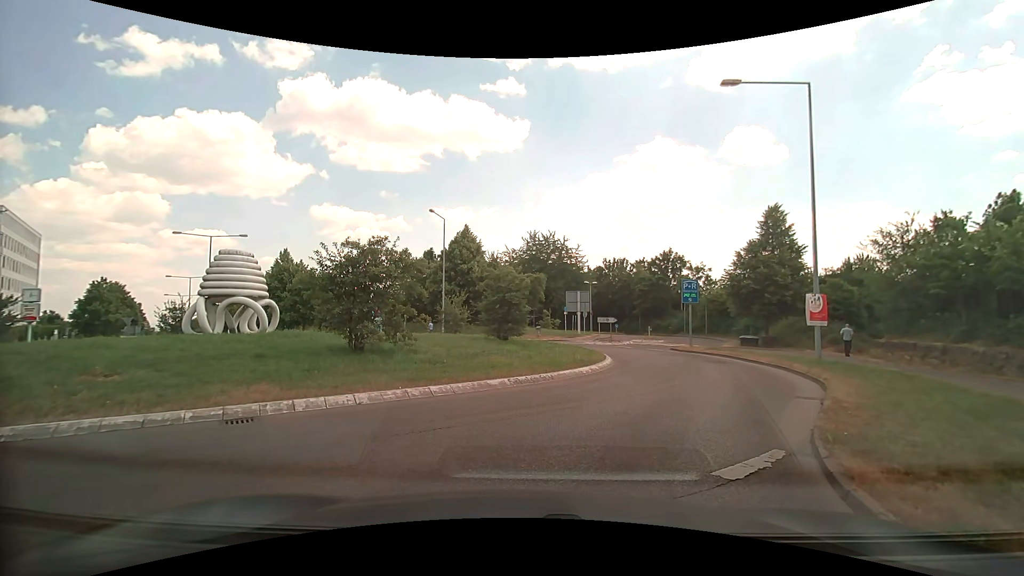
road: tertiary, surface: asphalt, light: Day
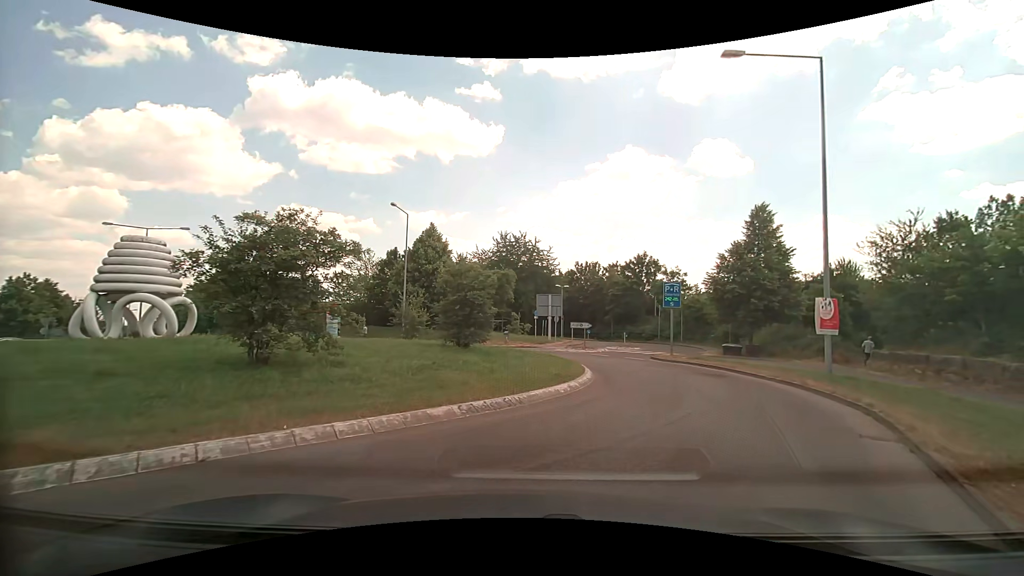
(0.0, +3.5) m; +3°
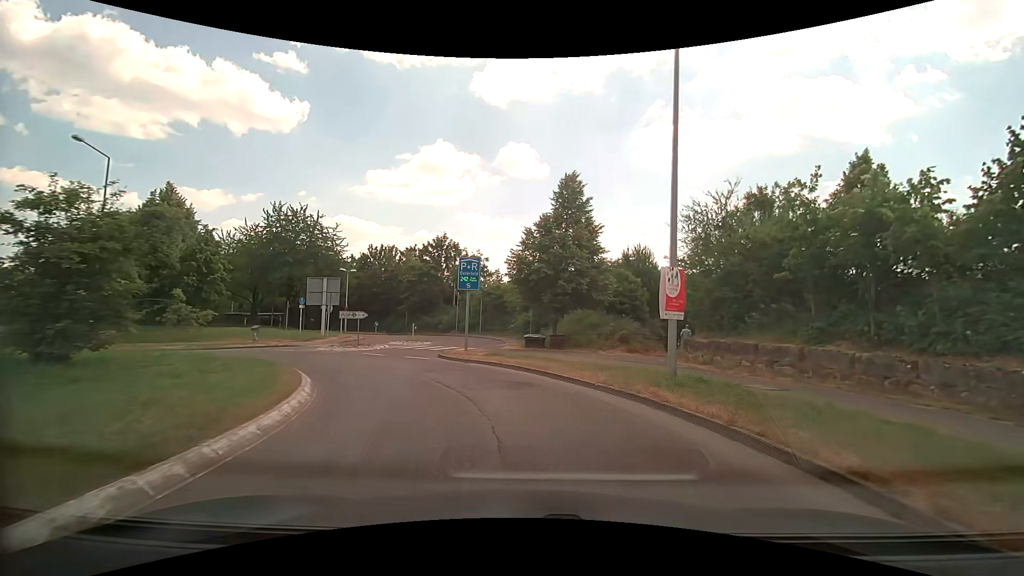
(+1.7, +7.6) m; +23°
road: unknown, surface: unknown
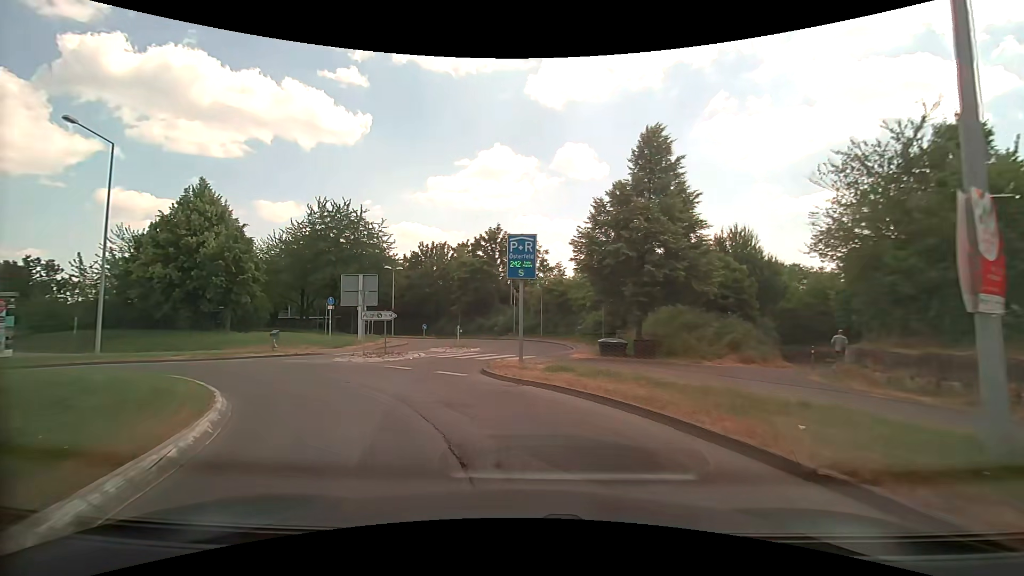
(-0.2, +6.2) m; -8°
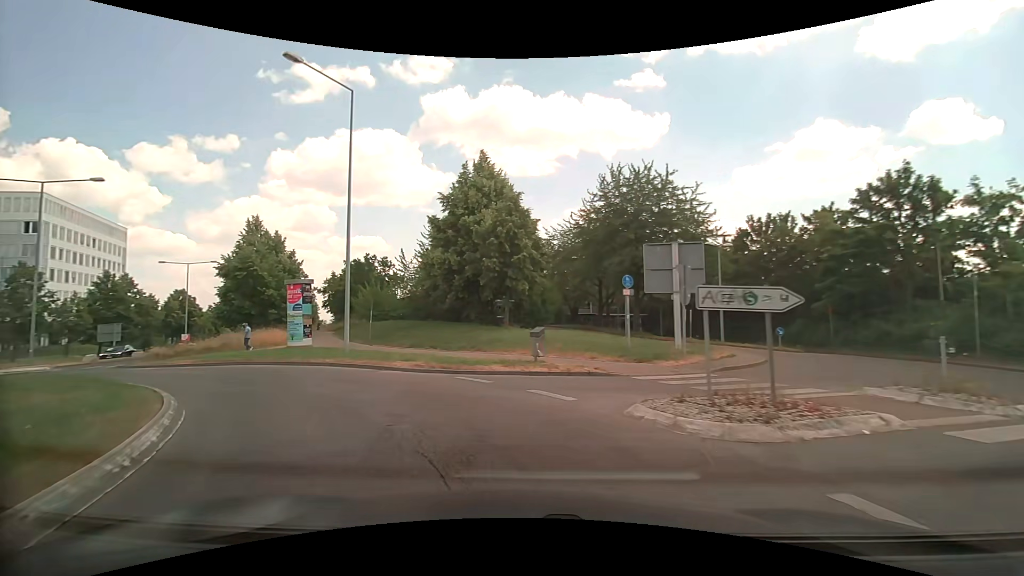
(-3.4, +12.4) m; -34°
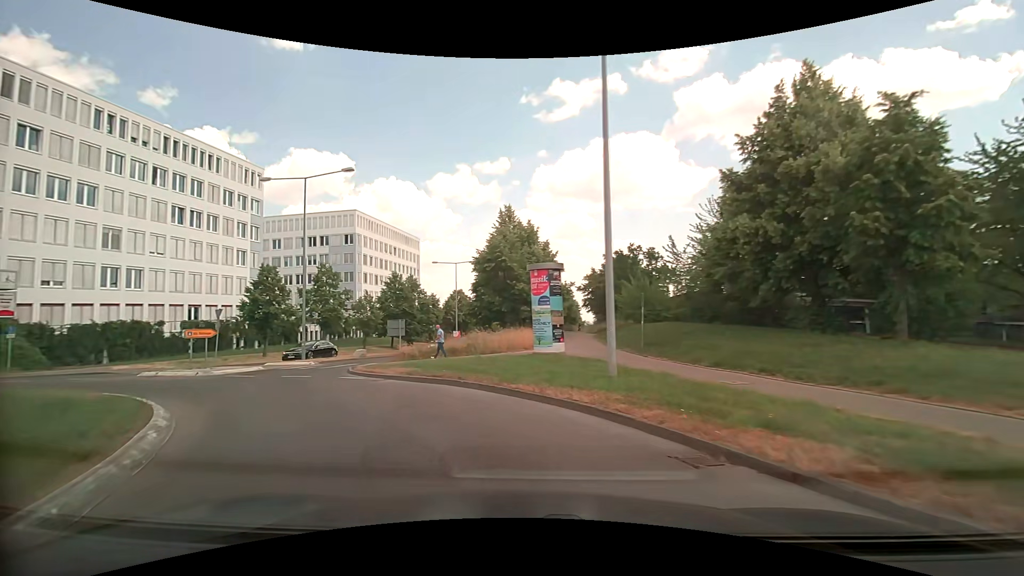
(-2.5, +9.7) m; -28°
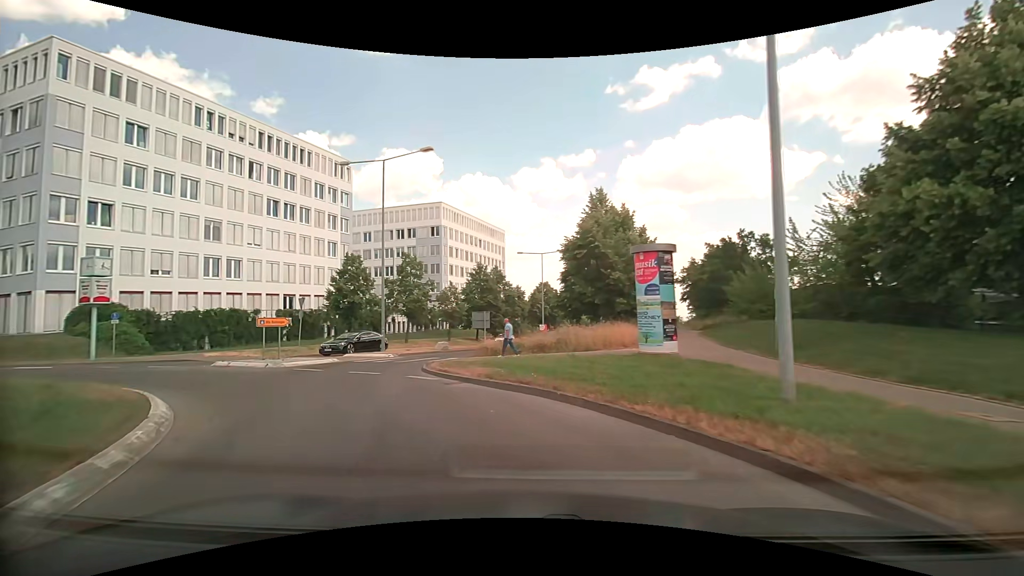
(-0.3, +3.2) m; -10°
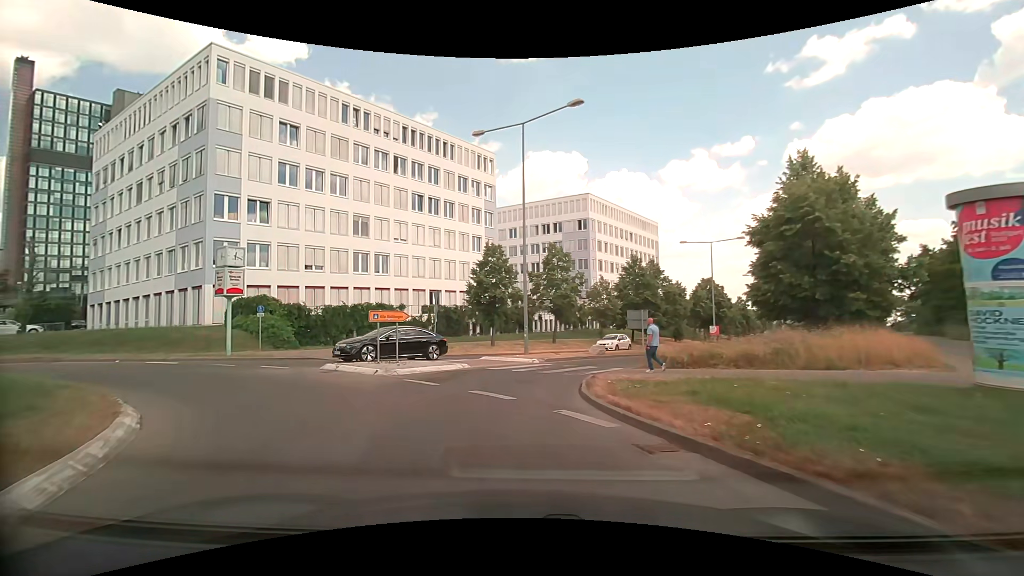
(-0.9, +6.0) m; -17°
(-1, +10) (+1, +20) (+6, +28) (+11, +37) (+17, +45) (+22, +53) (+28, +62) (+34, +70) (+39, +78) (+45, +86) m
